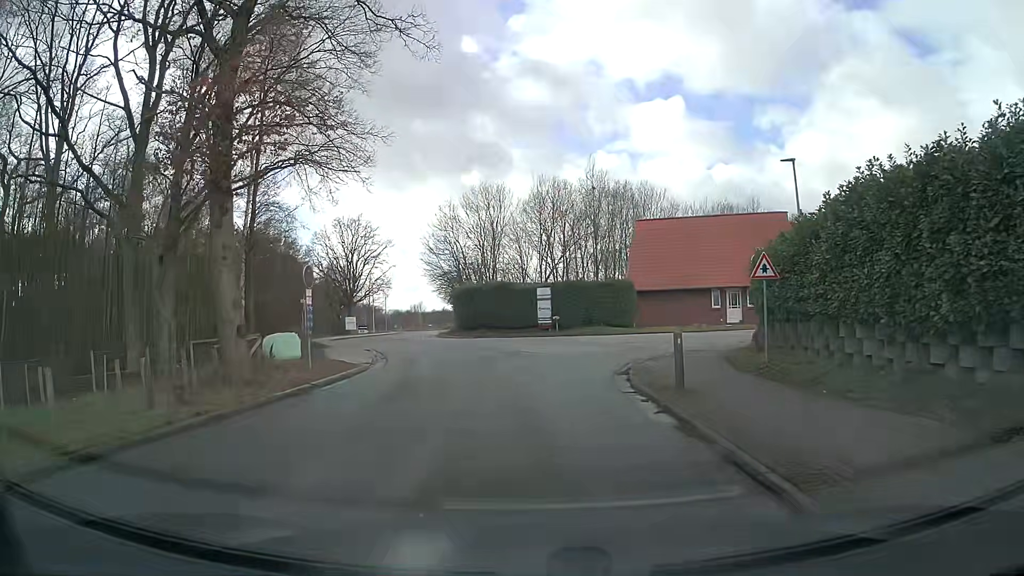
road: residential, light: Day
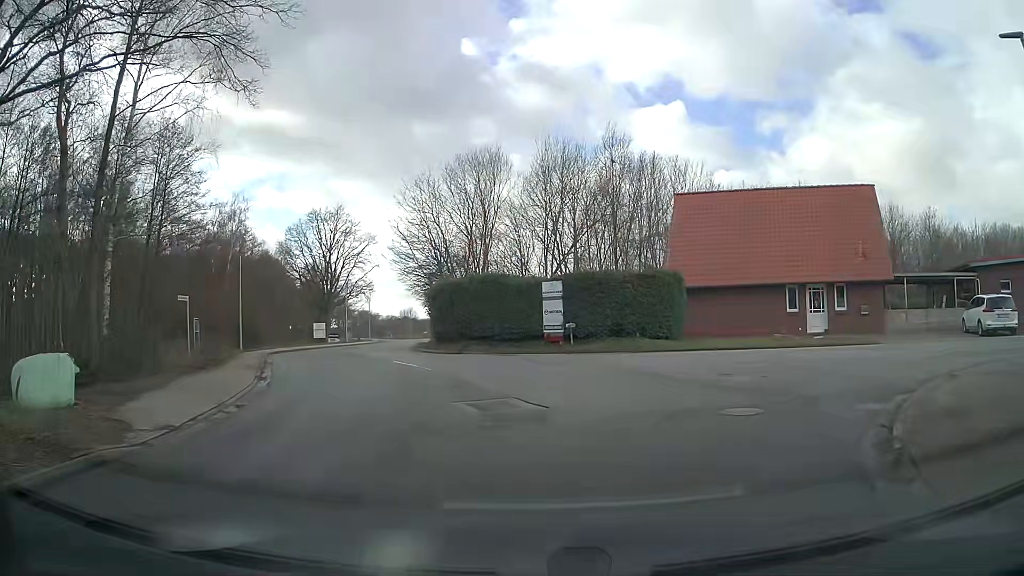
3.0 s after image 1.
(0.0, +12.9) m; -1°
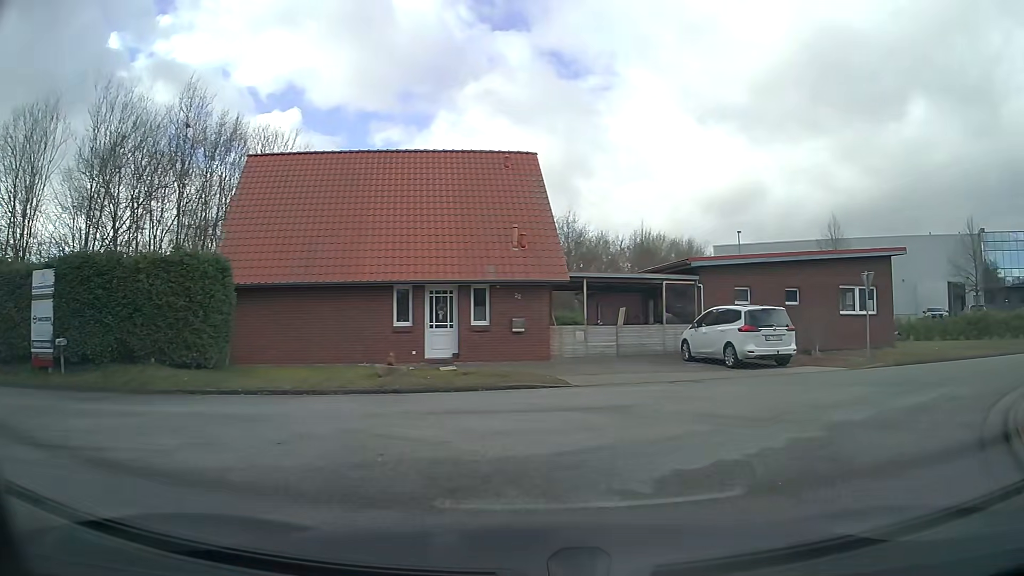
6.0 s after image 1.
(+2.9, +10.6) m; +36°
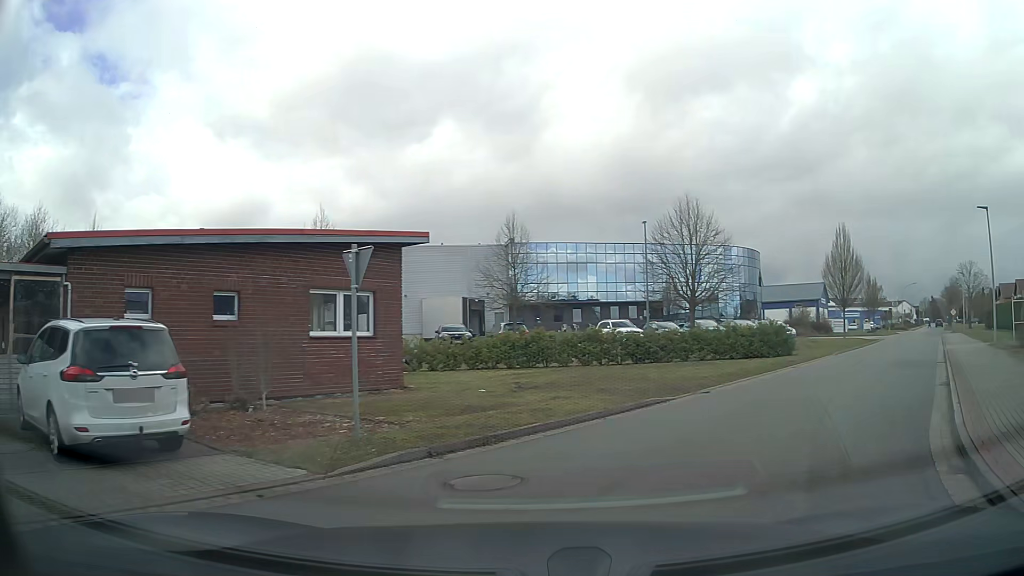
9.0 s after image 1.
(+3.6, +9.7) m; +41°
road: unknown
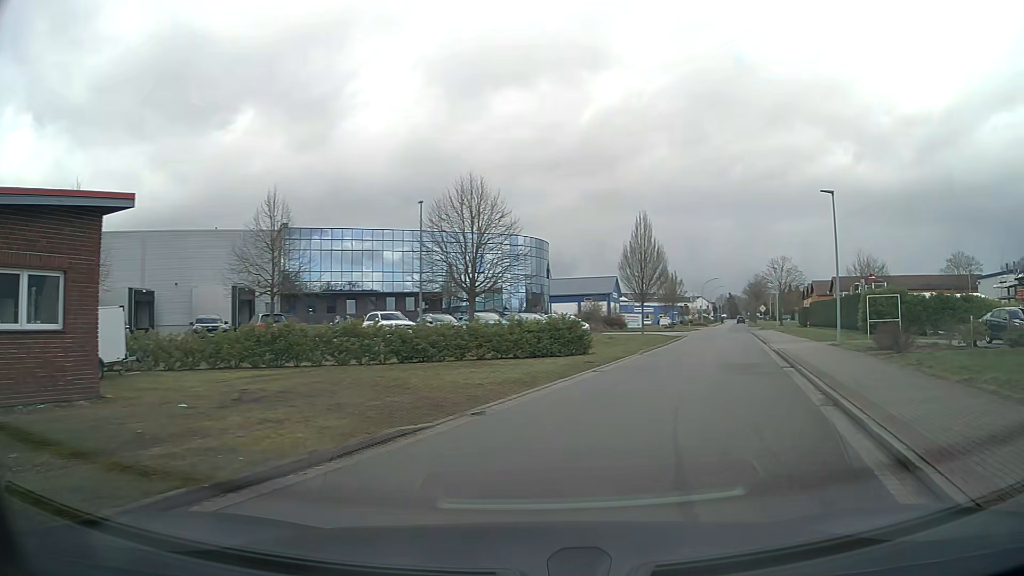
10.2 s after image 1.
(+0.7, +4.3) m; +20°
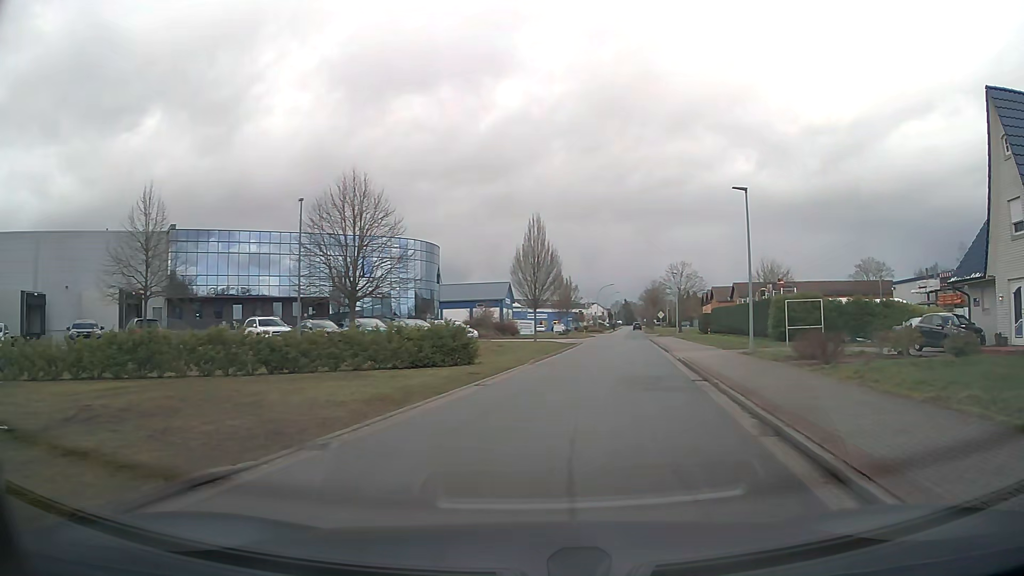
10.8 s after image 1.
(+0.1, +2.3) m; +8°
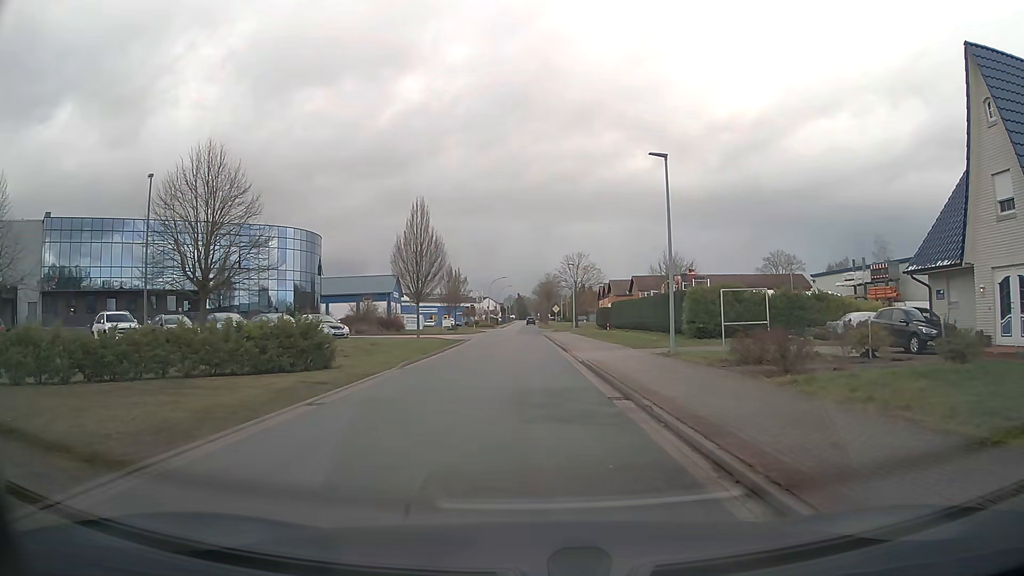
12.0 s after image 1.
(+0.5, +4.8) m; +9°
